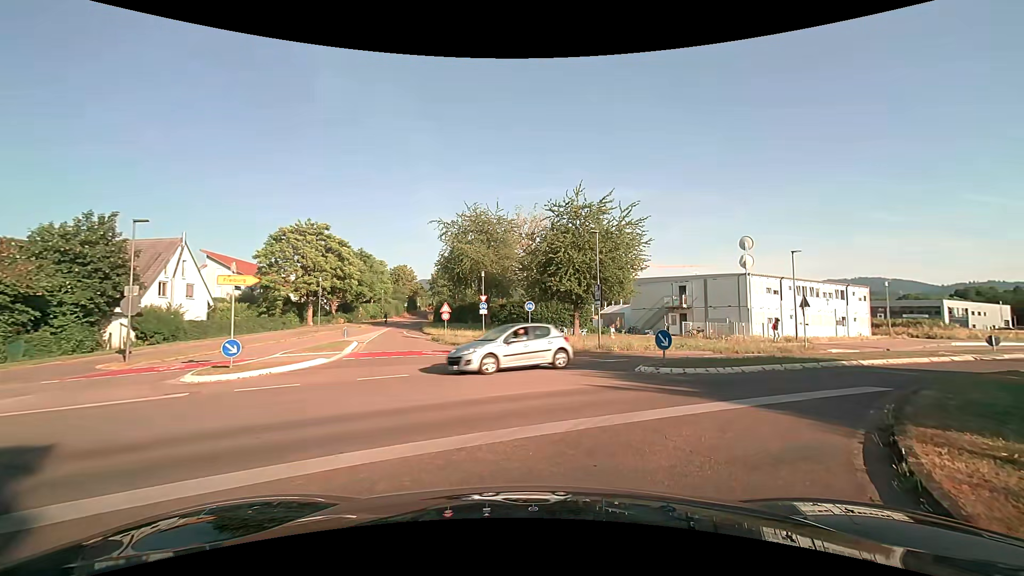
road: residential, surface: asphalt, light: Day
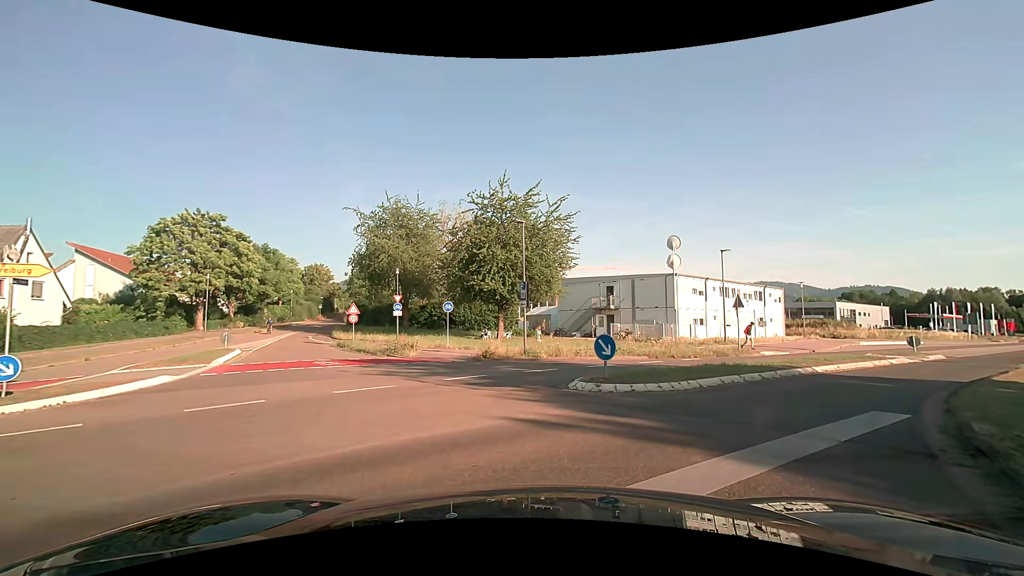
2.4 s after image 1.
(+0.2, +3.3) m; +6°
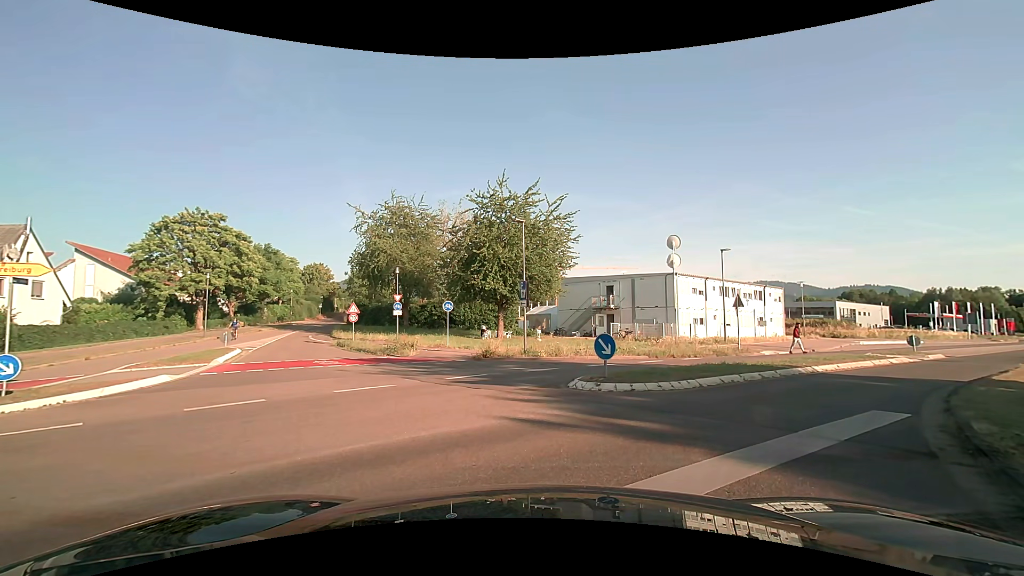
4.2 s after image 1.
(0.0, +0.1) m; 0°
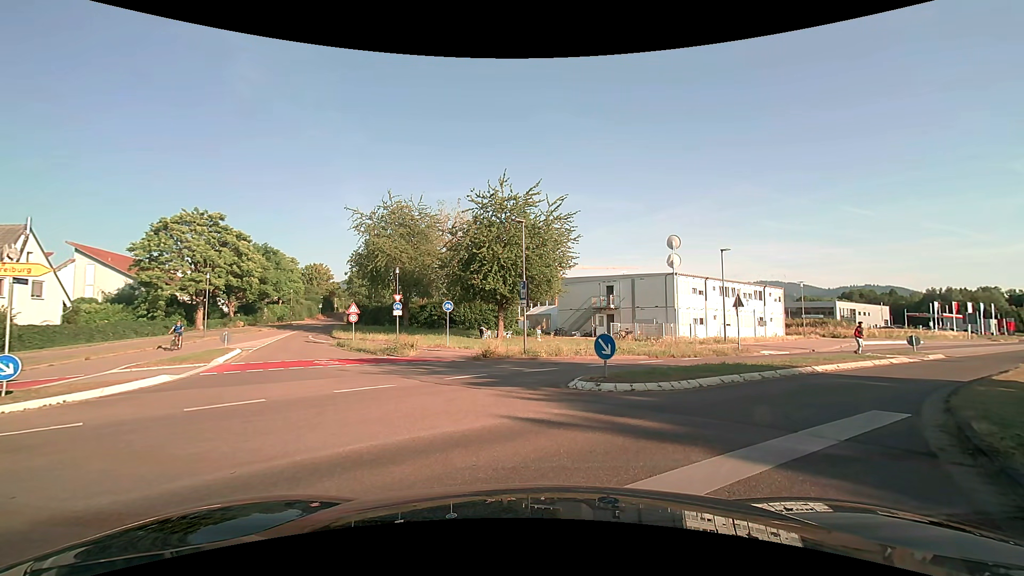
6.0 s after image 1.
(0.0, 0.0) m; 0°
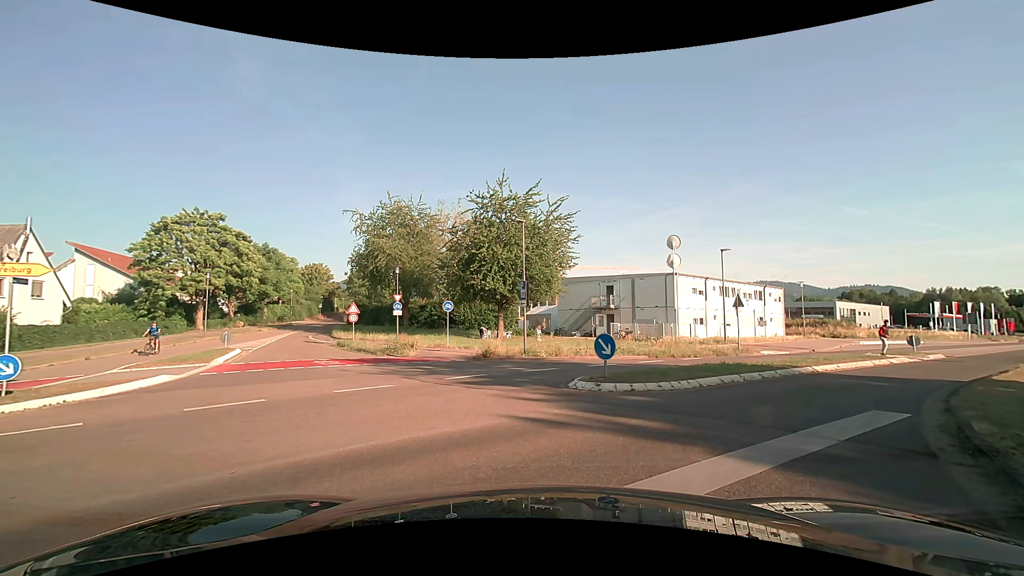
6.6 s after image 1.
(0.0, 0.0) m; 0°
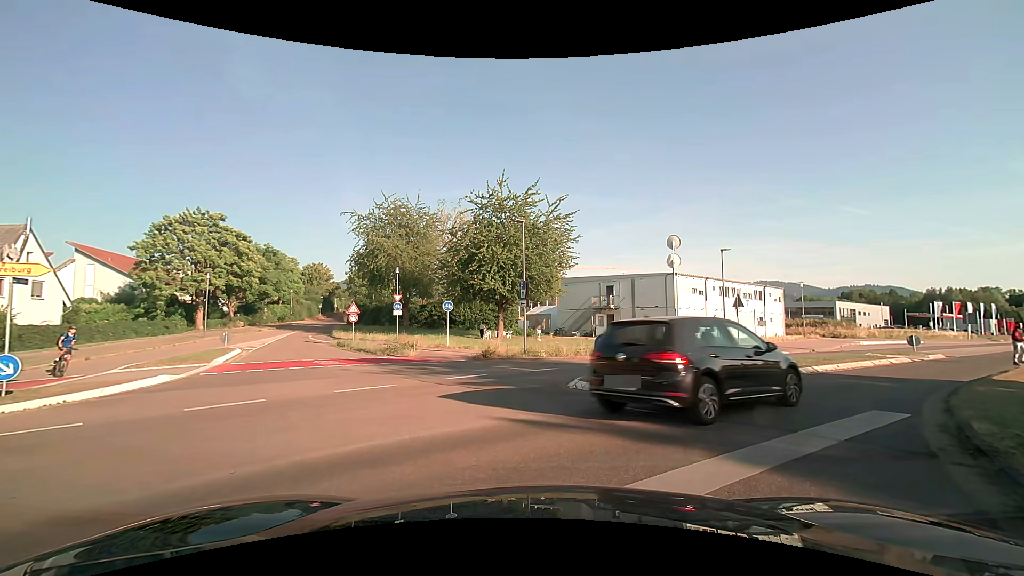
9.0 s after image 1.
(0.0, 0.0) m; 0°
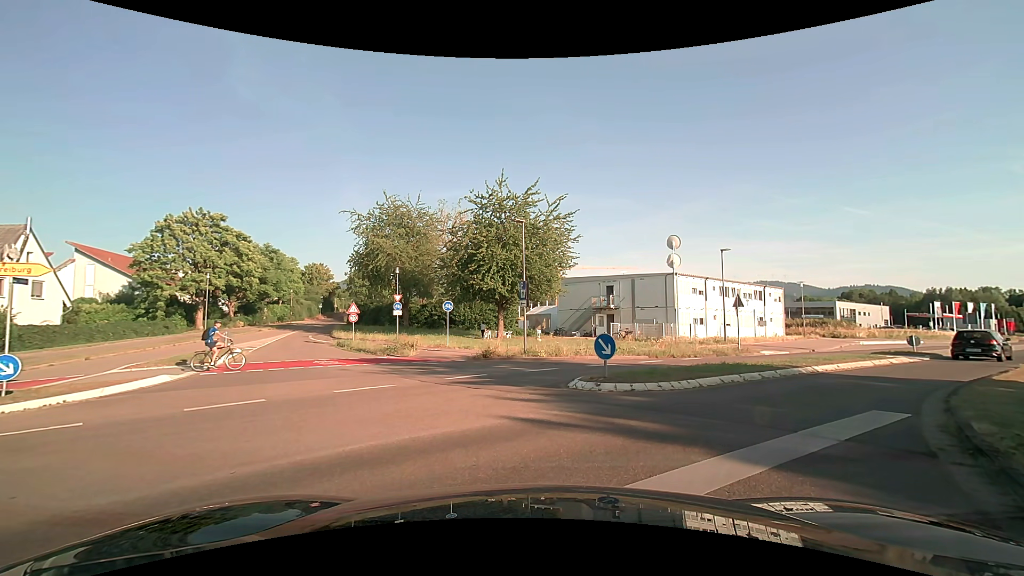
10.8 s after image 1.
(0.0, 0.0) m; 0°
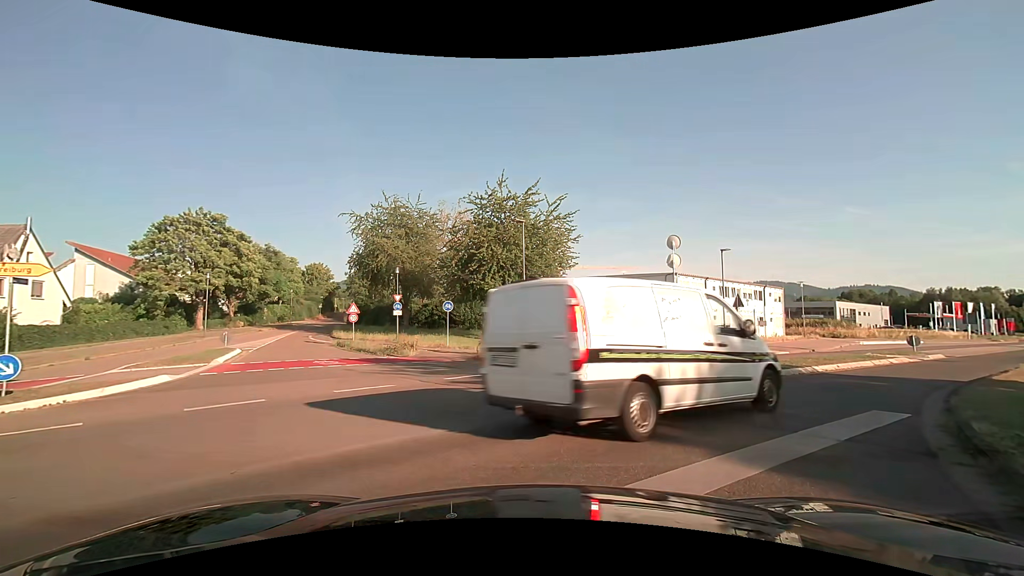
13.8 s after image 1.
(0.0, 0.0) m; 0°
(+4, +9) (+10, +16) (+18, +23) (+26, +29) (+33, +36) (+41, +42) (+49, +48) (+57, +55) (+64, +61) (+72, +67) m
